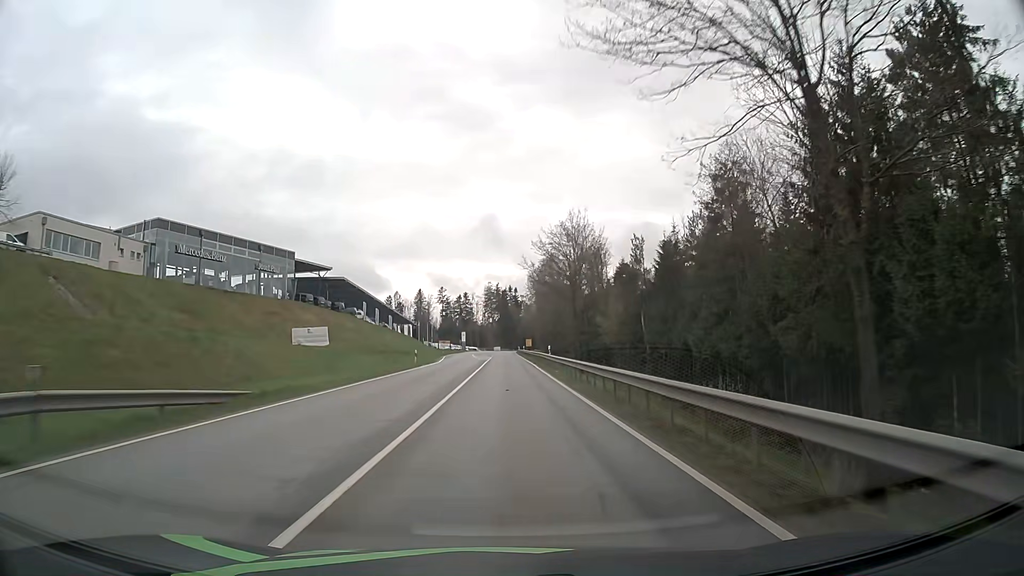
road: secondary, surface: asphalt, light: Day
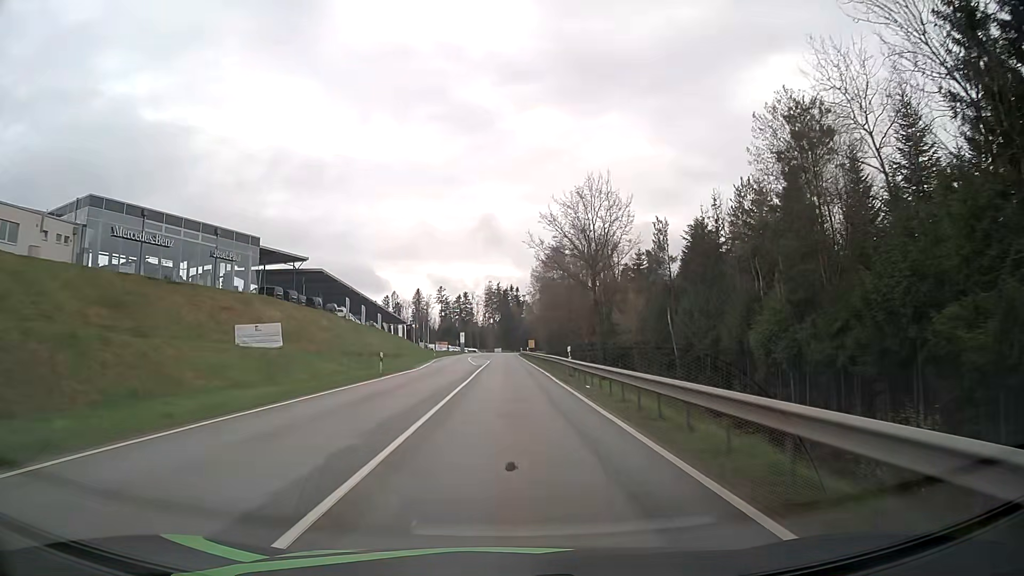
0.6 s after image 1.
(0.0, +13.0) m; 0°
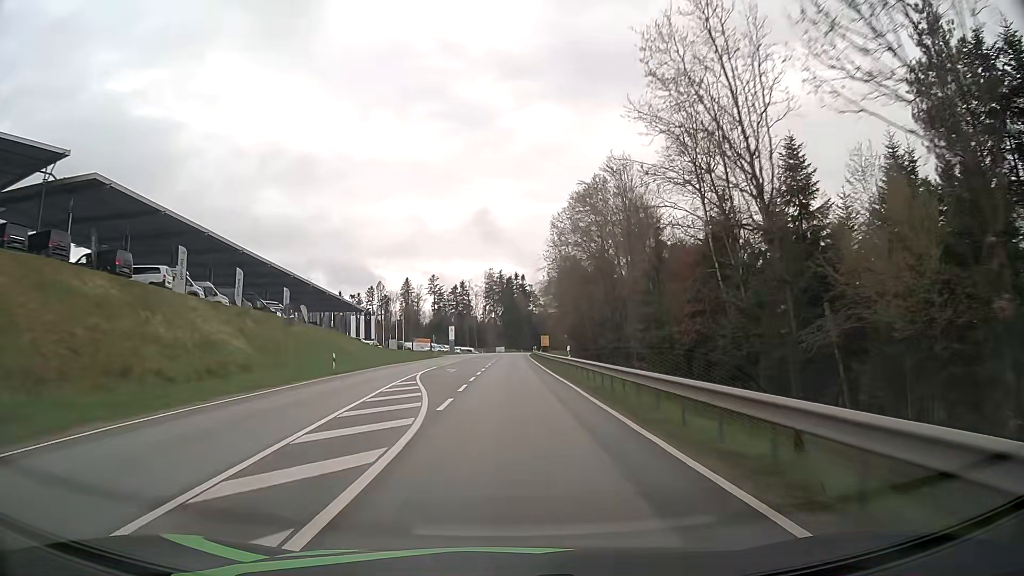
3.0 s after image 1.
(-0.1, +53.8) m; 0°
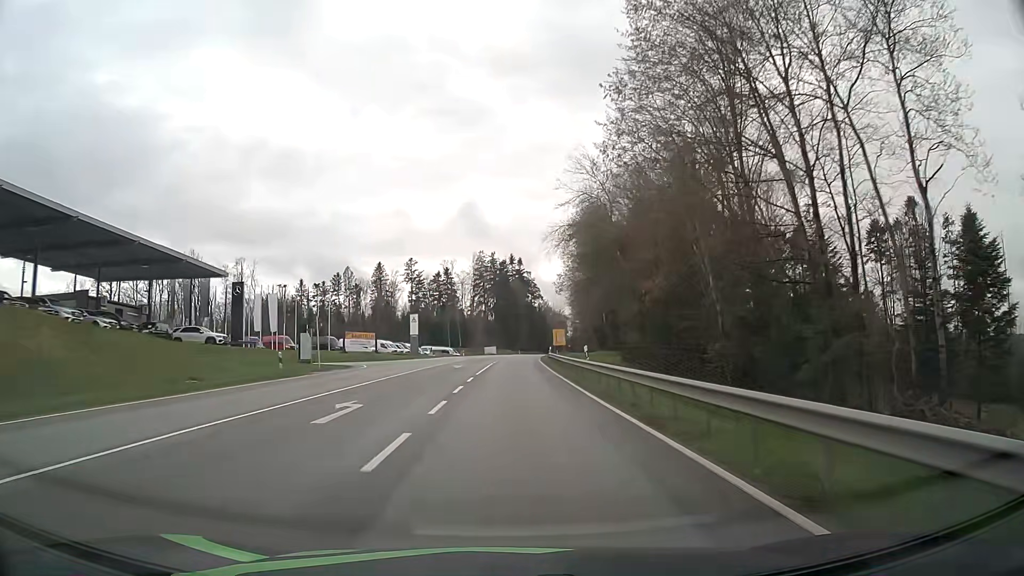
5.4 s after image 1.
(+0.2, +55.7) m; +1°
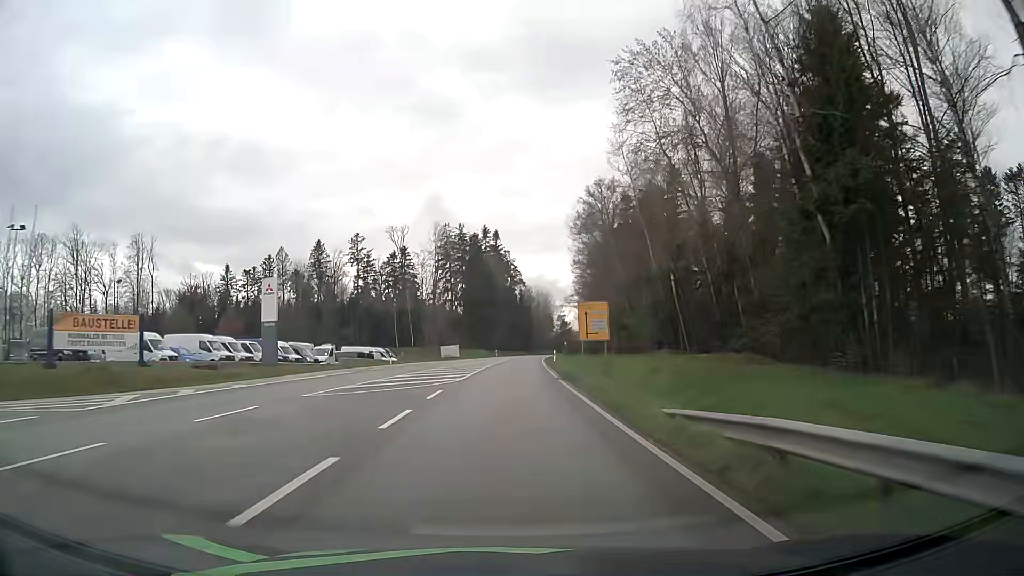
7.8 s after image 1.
(+0.9, +56.0) m; +2°
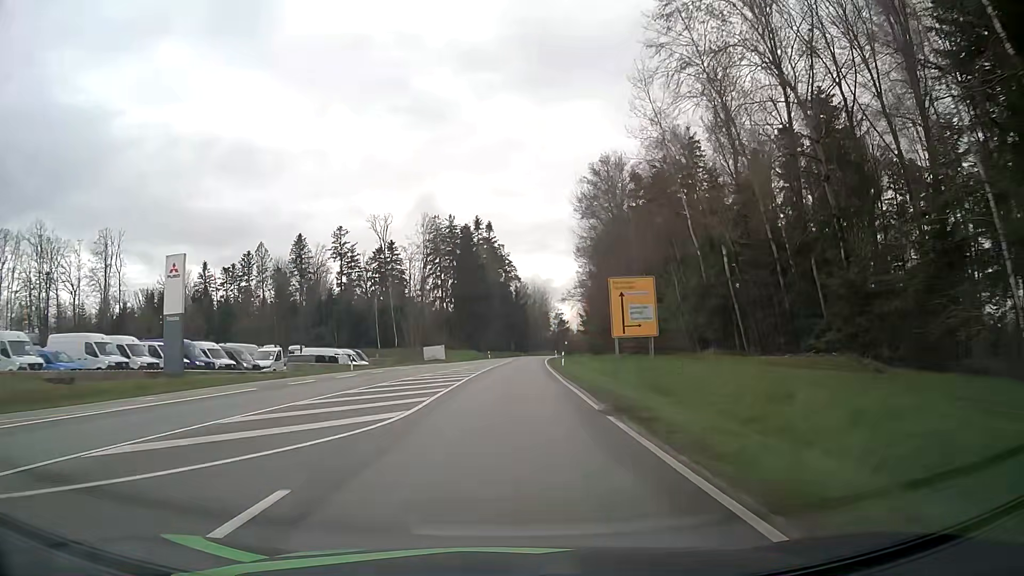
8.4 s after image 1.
(0.0, +13.9) m; 0°
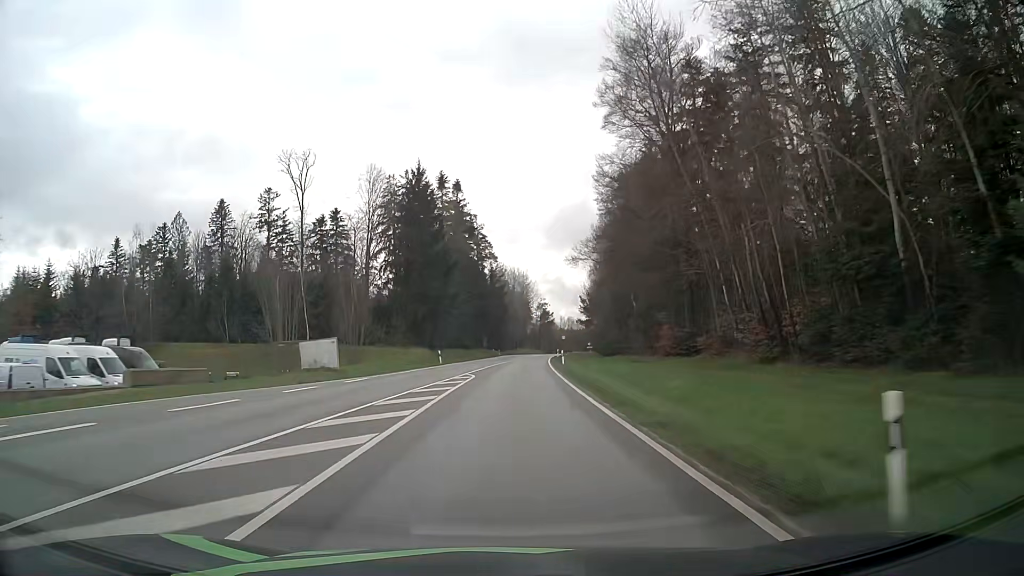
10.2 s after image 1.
(+0.6, +41.8) m; +2°
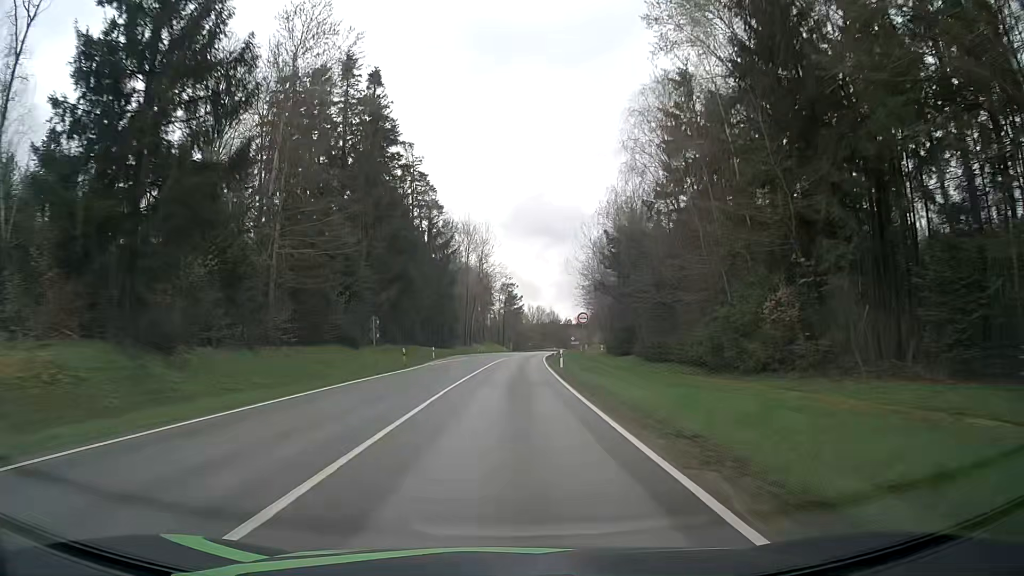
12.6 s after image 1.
(+1.6, +56.0) m; +3°
(0, +10) (0, +20) (0, +30) (+1, +40) (+1, +50) (+2, +60) (+2, +70) (+3, +80) (+4, +90) (+5, +100) m
